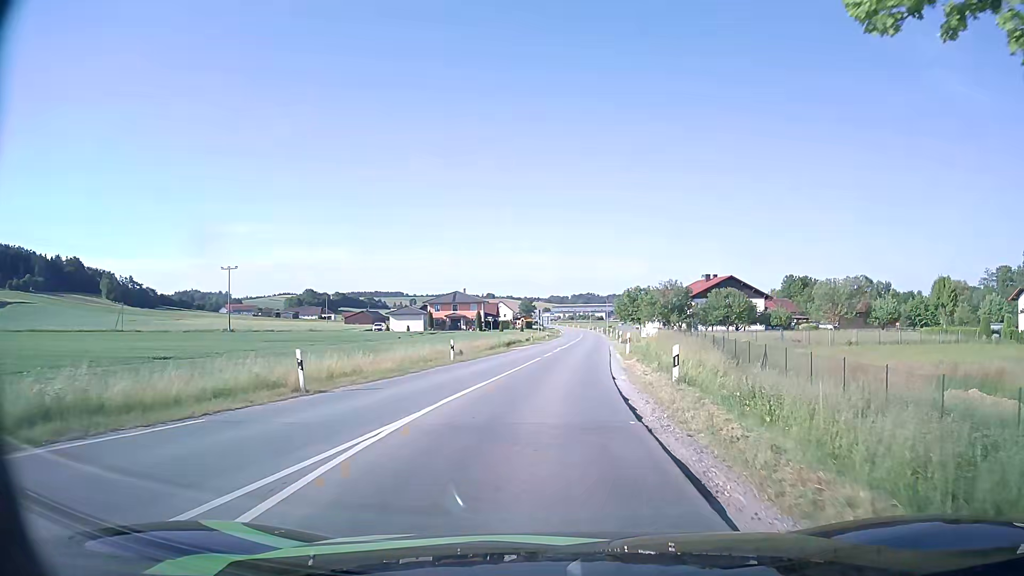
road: secondary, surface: asphalt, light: Day
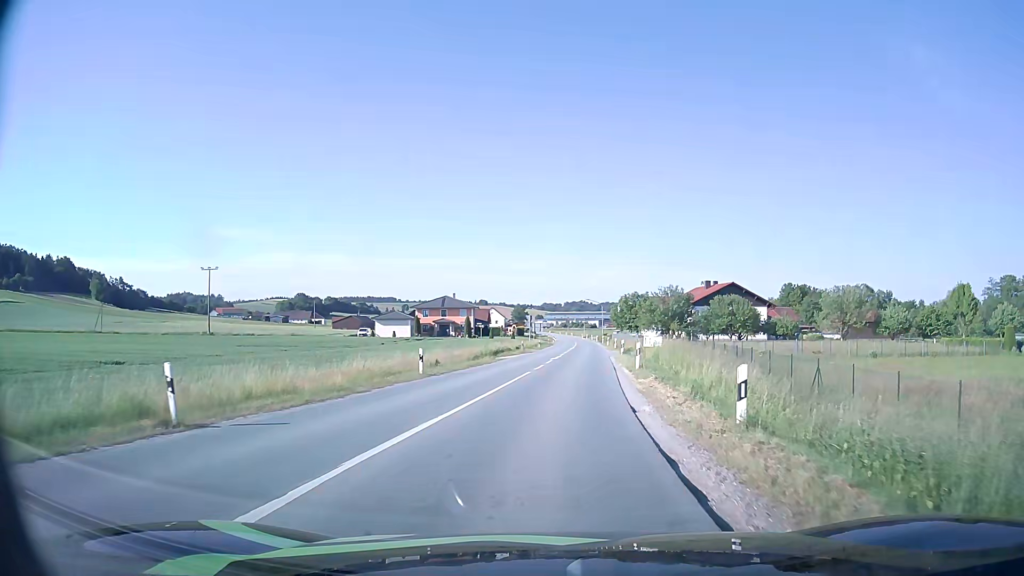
(+0.1, +5.8) m; +1°
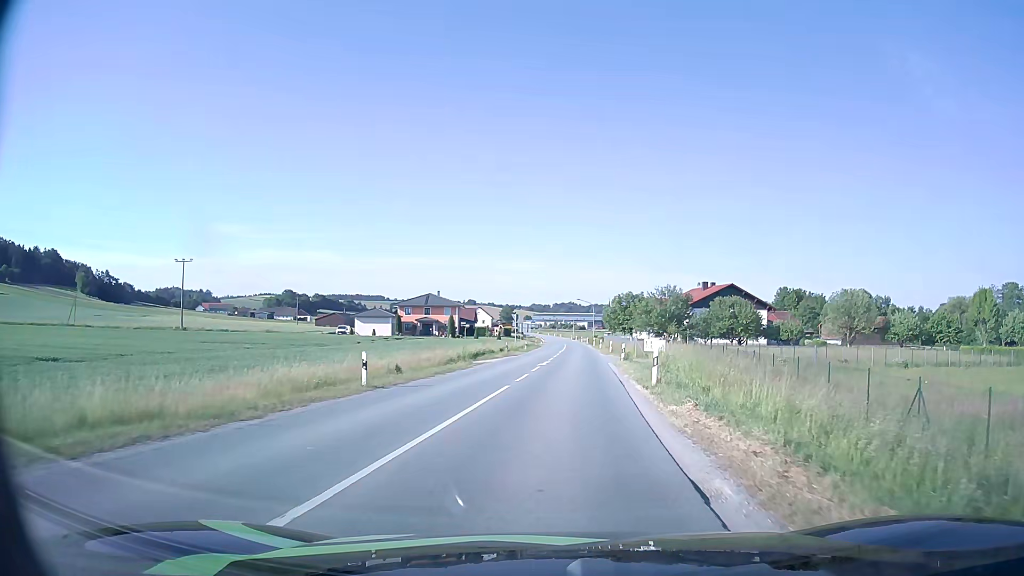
(0.0, +6.3) m; +1°
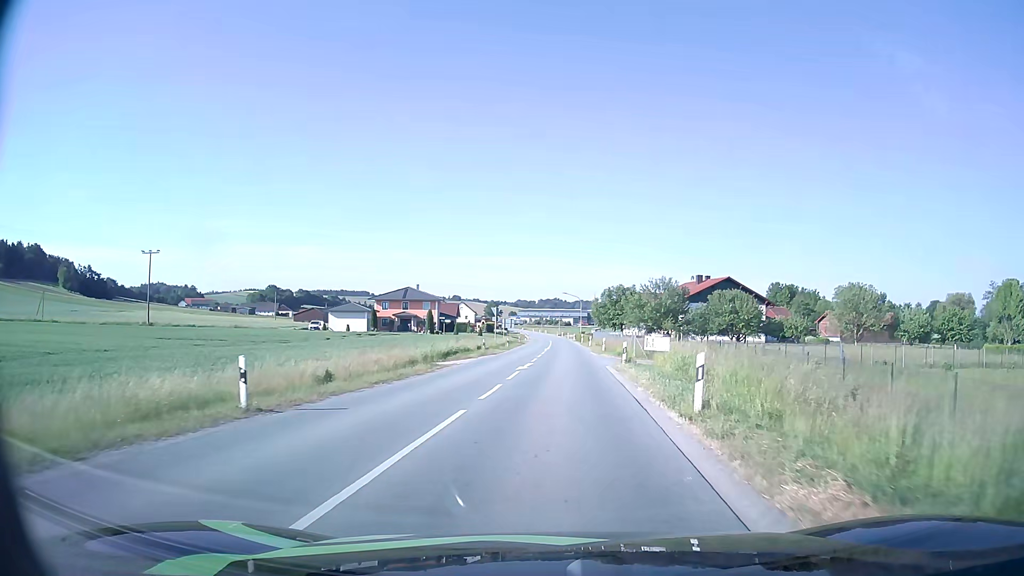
(+0.1, +6.9) m; +2°
